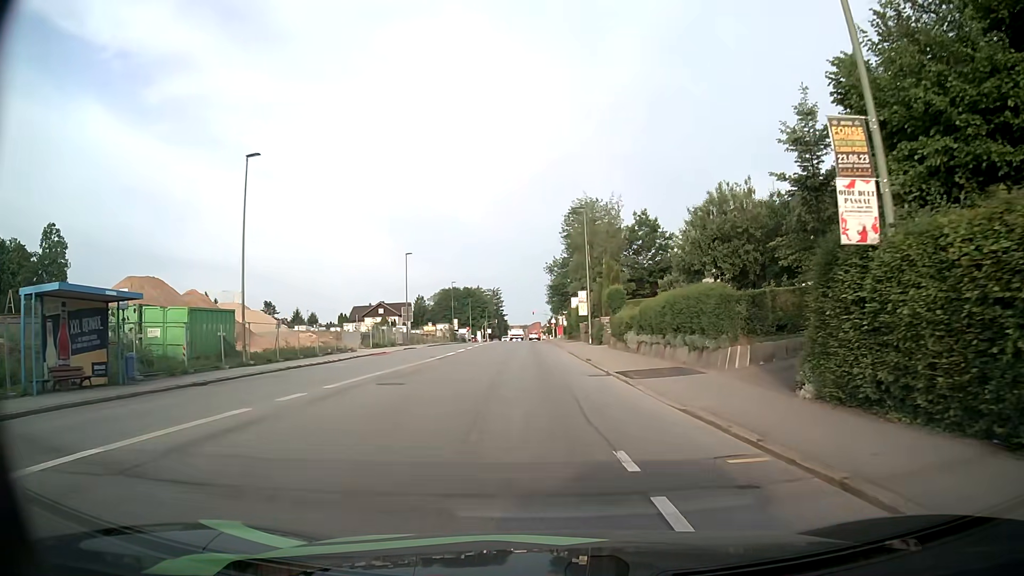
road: tertiary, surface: asphalt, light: Day
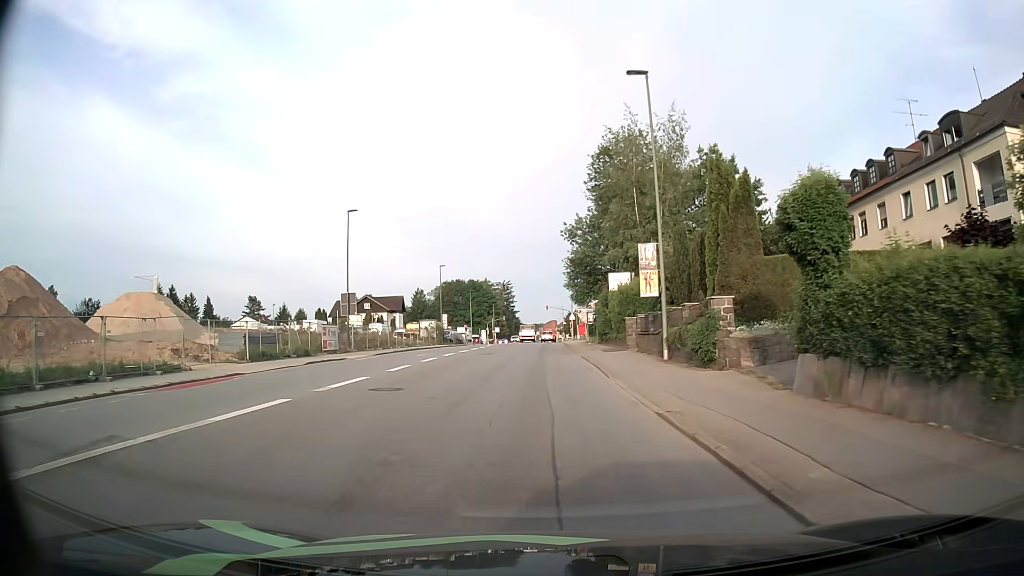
(-0.3, +27.6) m; -2°
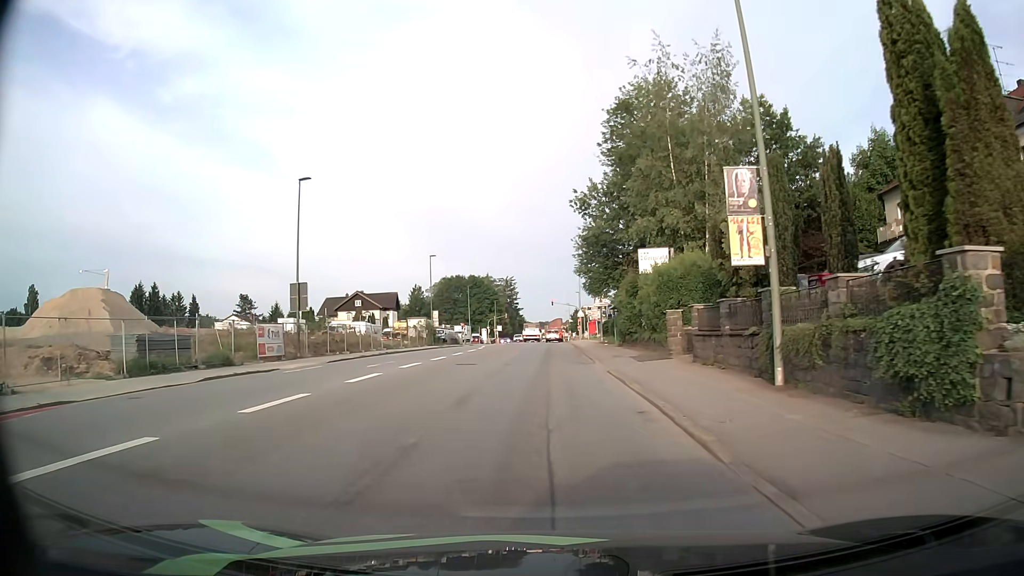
(0.0, +11.0) m; 0°
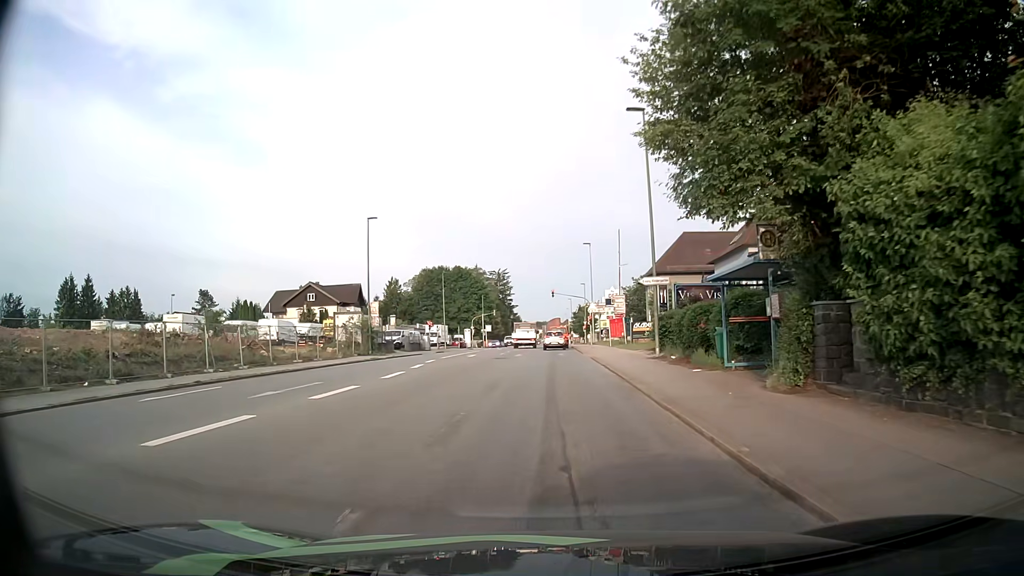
(-0.3, +27.2) m; 0°
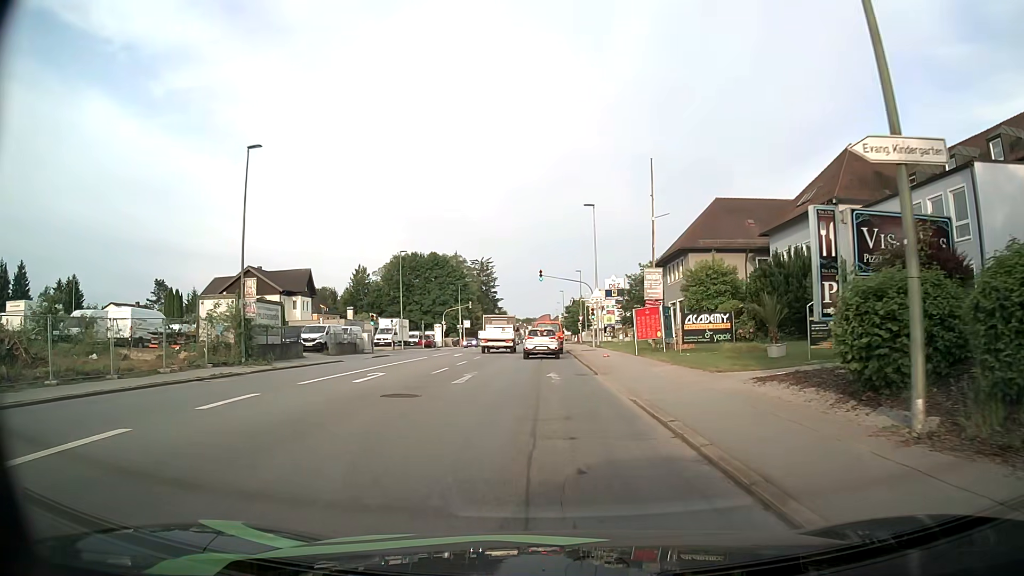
(+0.1, +20.0) m; 0°
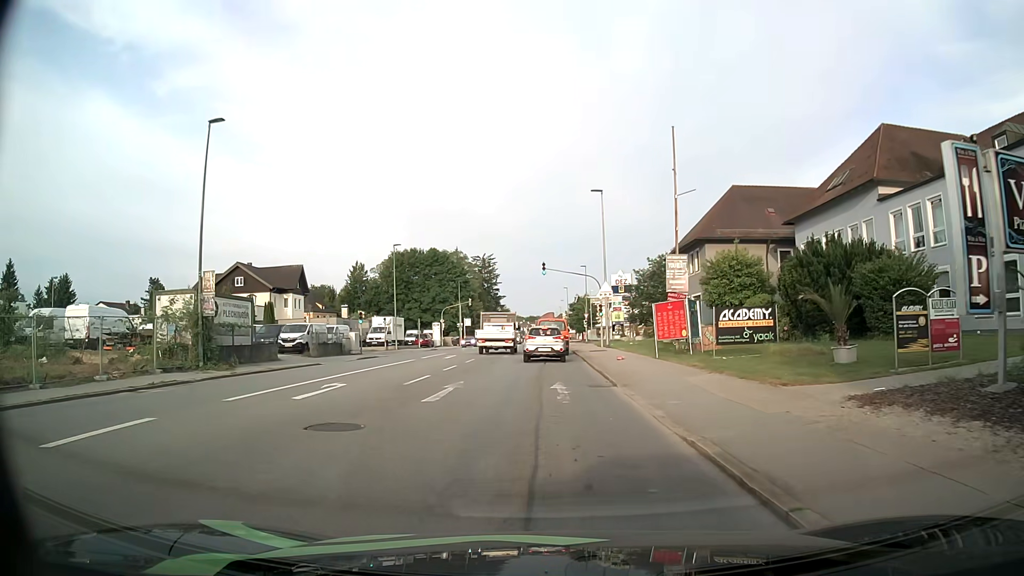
(0.0, +4.4) m; 0°
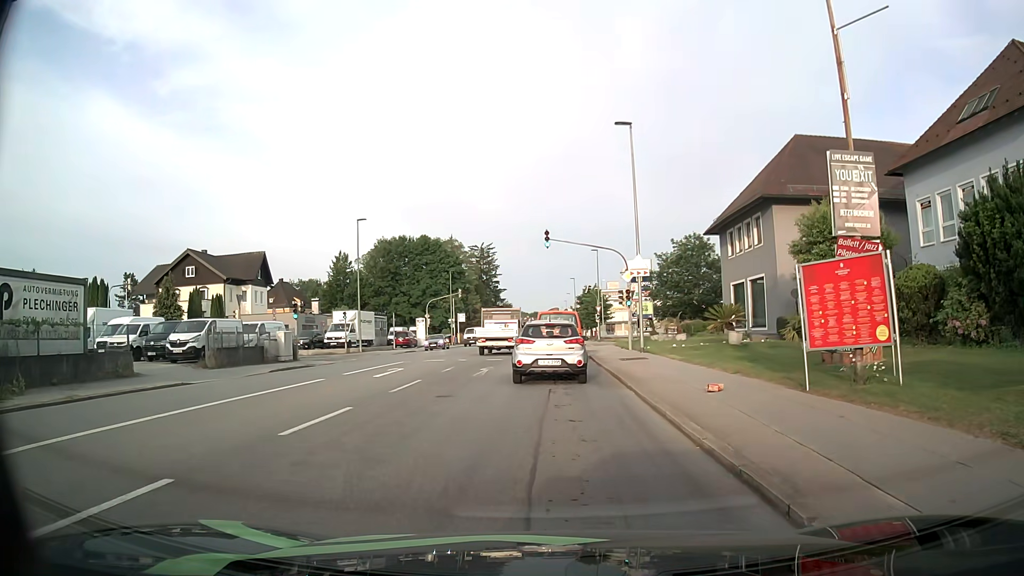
(0.0, +13.8) m; +1°
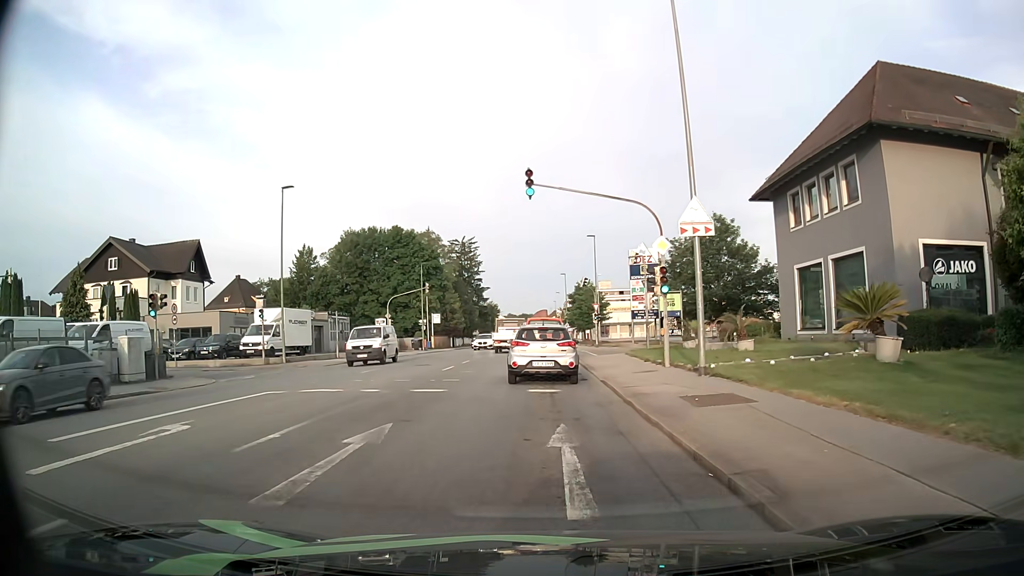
(-0.1, +13.5) m; +1°
(0, +10) (0, +20) (0, +30) (0, +40) (0, +50) (-1, +60) (-1, +70) (-1, +80) (-2, +90) (-2, +100) m
